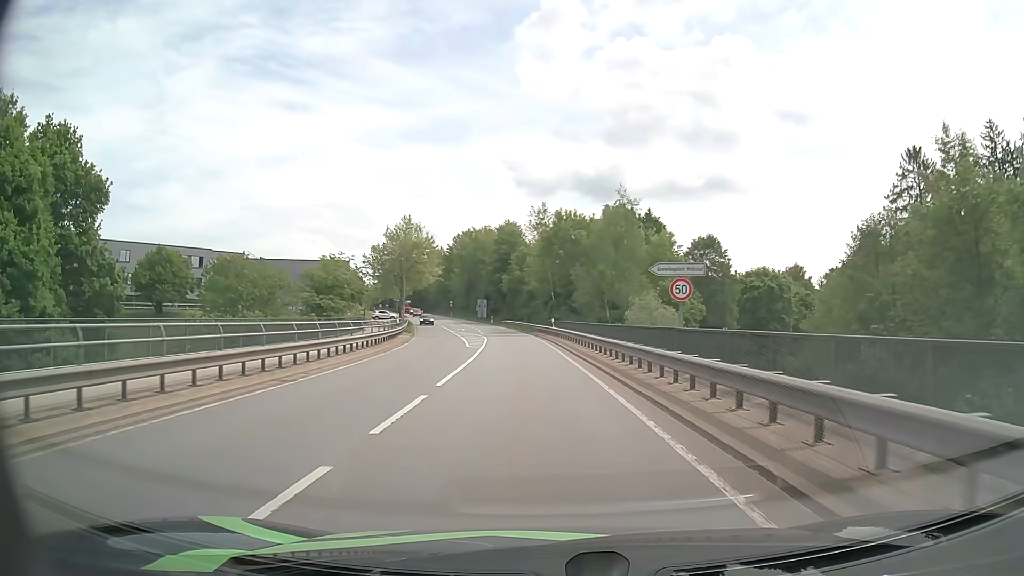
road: secondary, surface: asphalt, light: Day
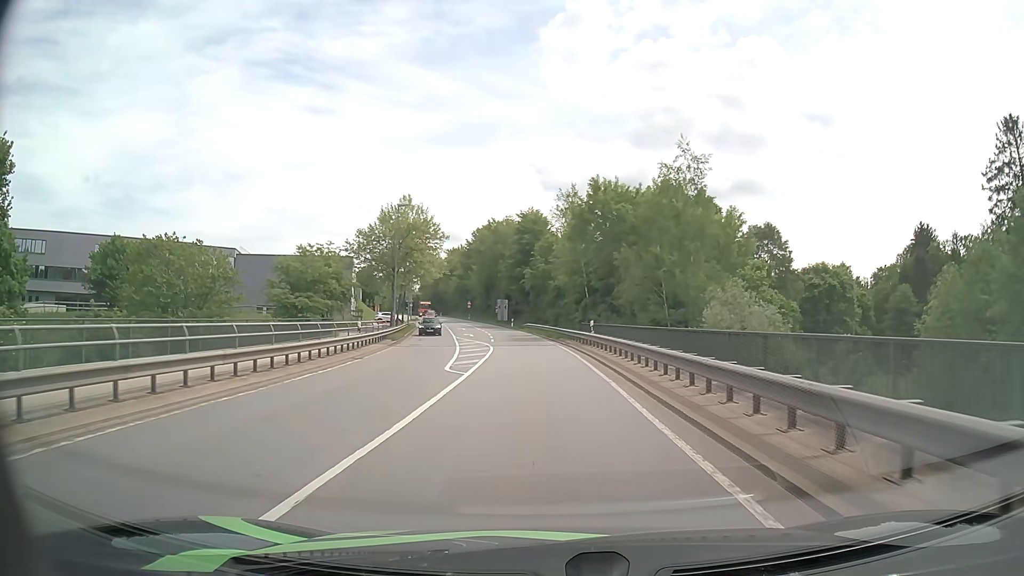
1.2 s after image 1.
(-0.3, +15.0) m; -2°
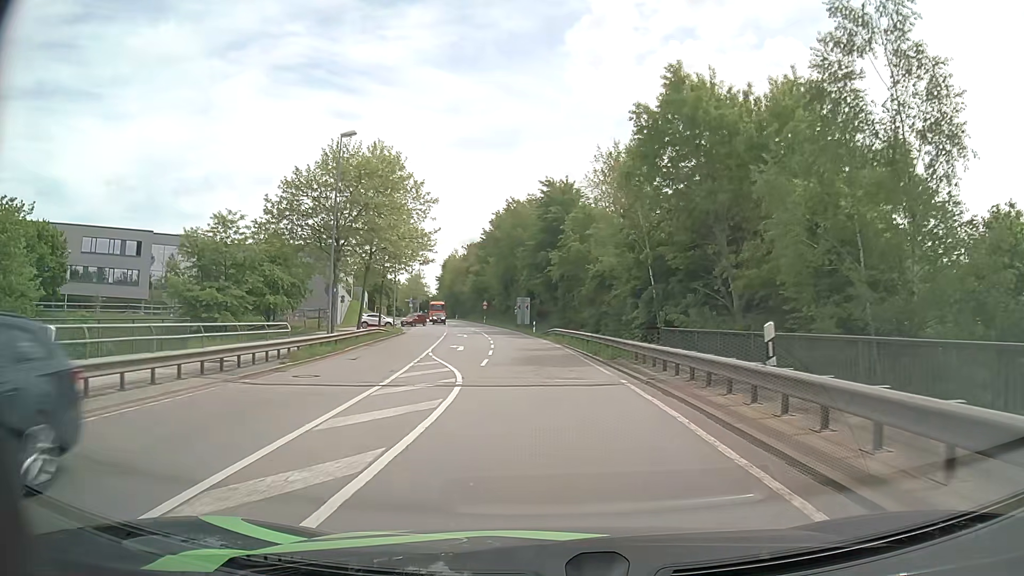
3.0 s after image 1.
(-0.5, +21.4) m; -2°
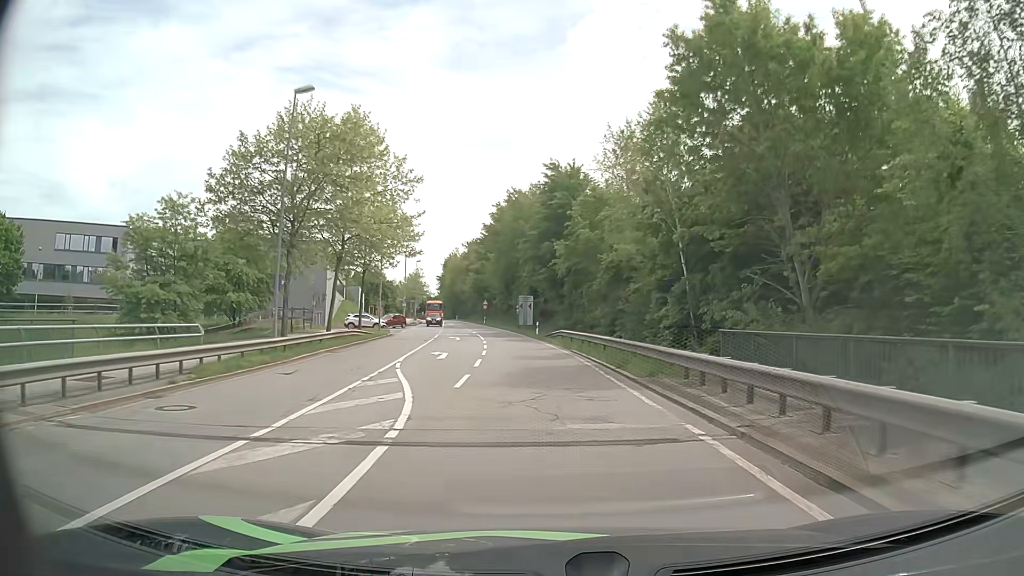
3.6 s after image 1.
(0.0, +6.9) m; -1°
